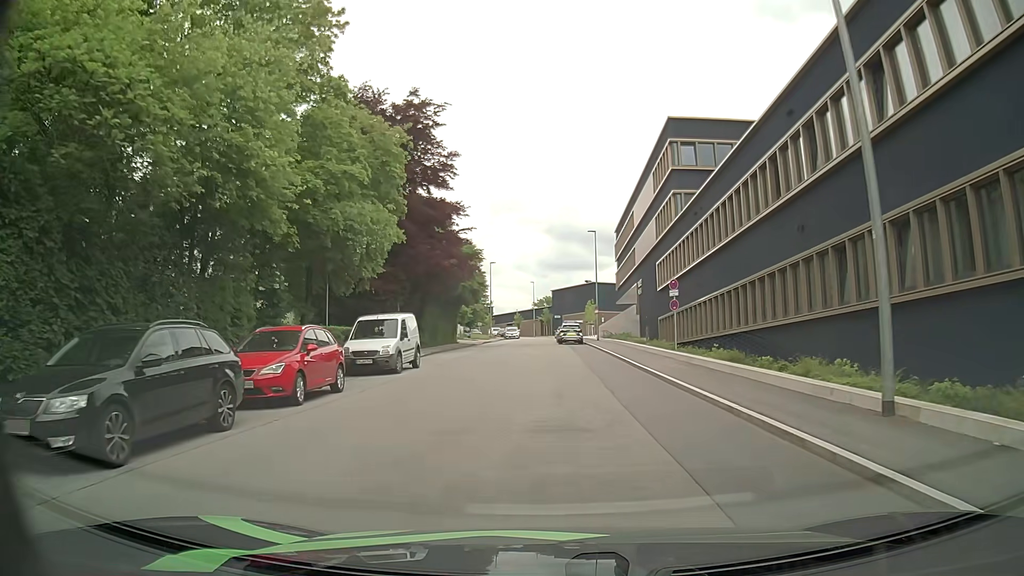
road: residential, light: Day
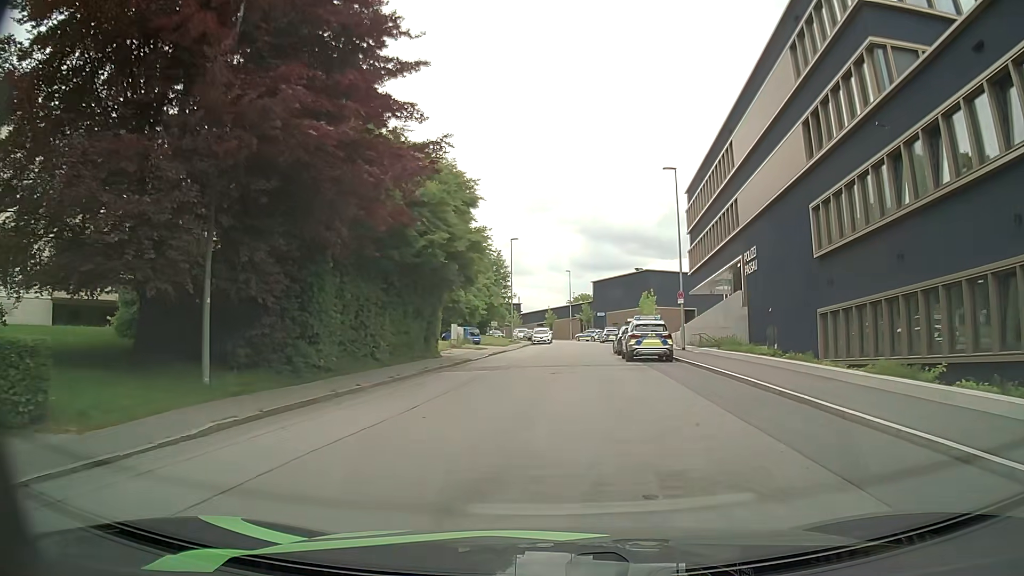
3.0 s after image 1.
(-0.3, +25.6) m; -1°
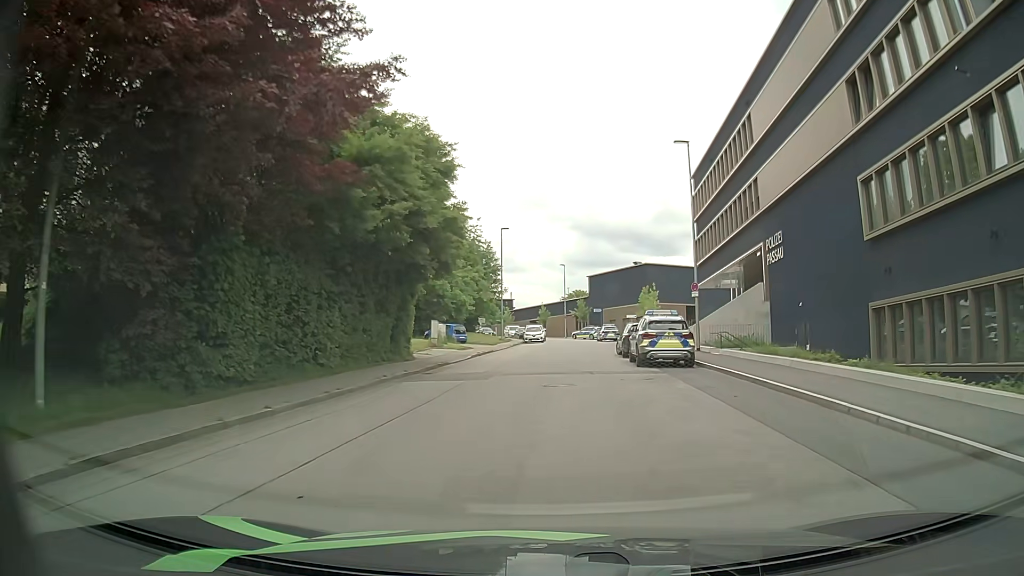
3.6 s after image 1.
(0.0, +5.2) m; 0°
(0, +10) (+1, +20) (+1, +30) (+1, +40) (+2, +50) (+2, +60) (+2, +70) (+2, +80) (0, +90) (-4, +99) m
